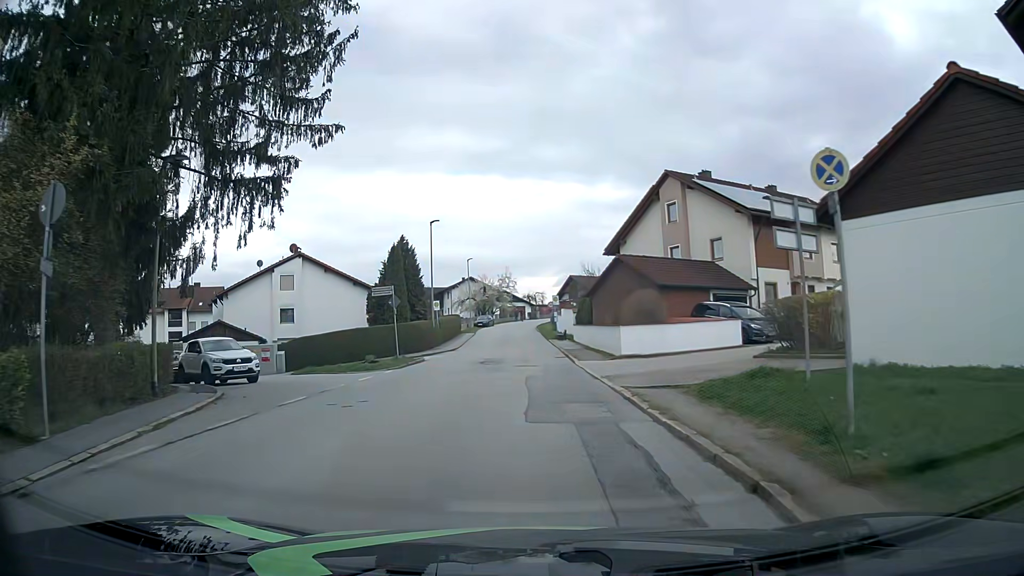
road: unclassified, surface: asphalt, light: Day
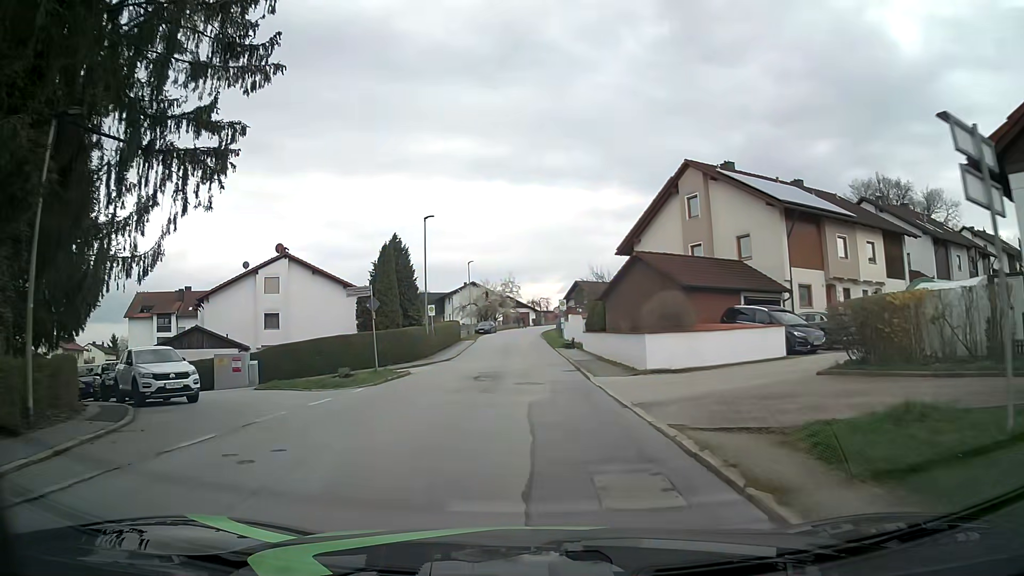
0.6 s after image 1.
(0.0, +4.4) m; 0°
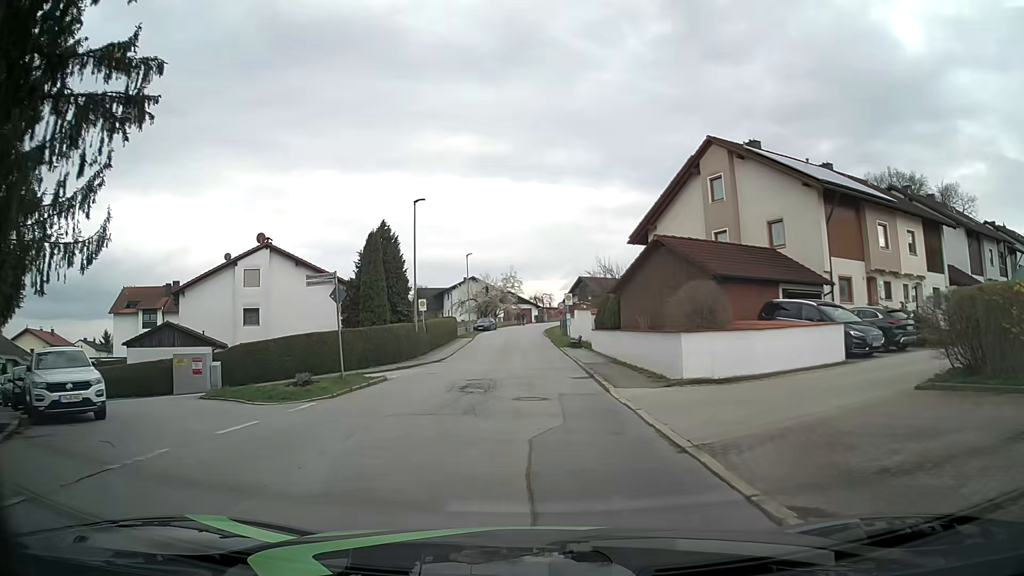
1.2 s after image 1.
(0.0, +4.4) m; -1°
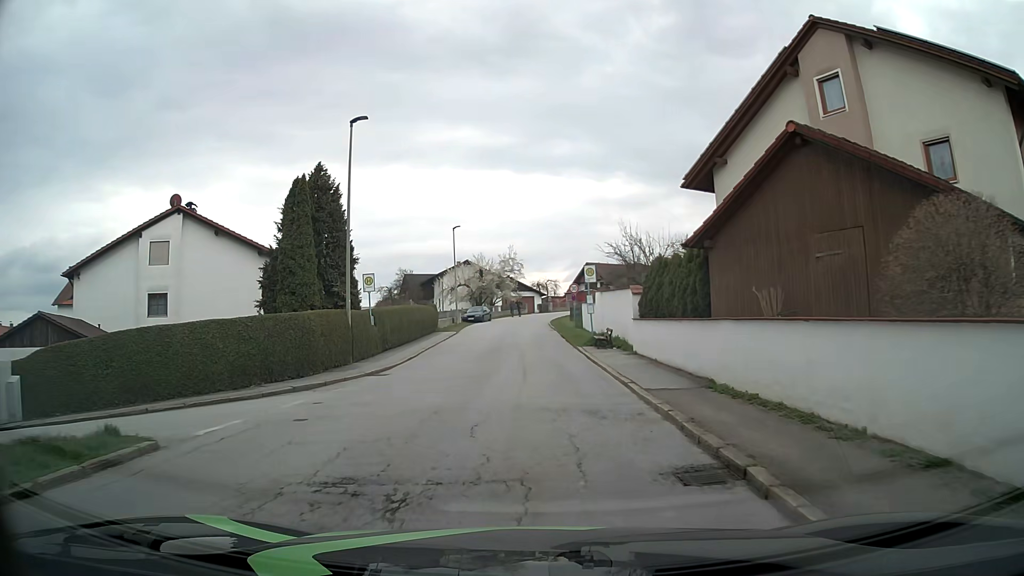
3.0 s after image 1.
(+0.1, +13.5) m; 0°
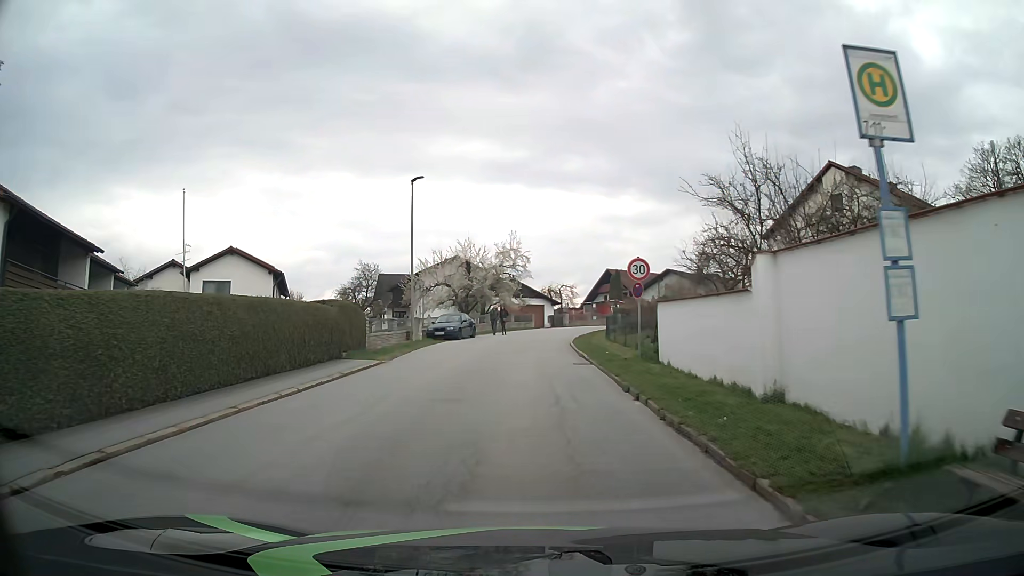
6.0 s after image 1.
(0.0, +22.4) m; -1°
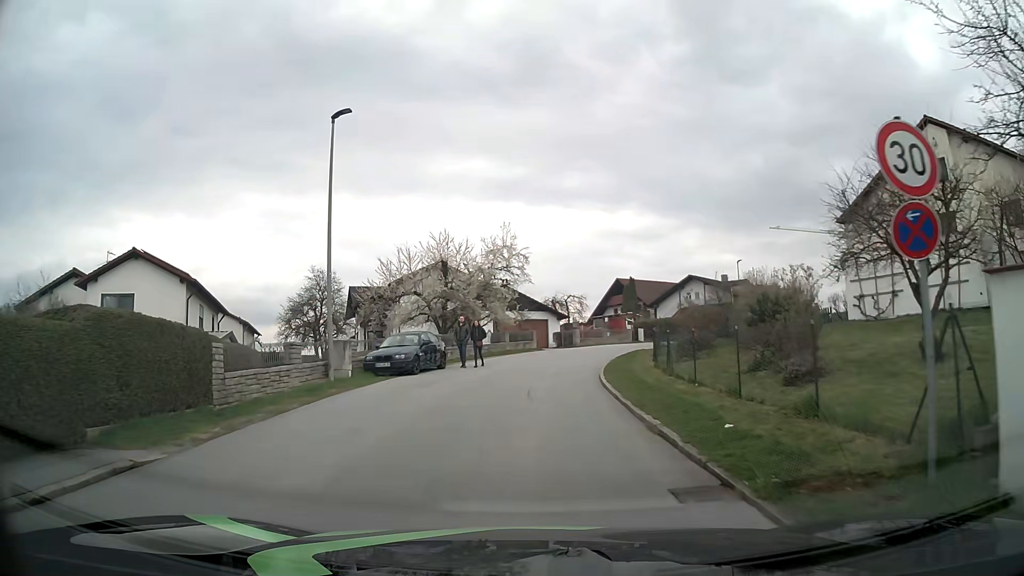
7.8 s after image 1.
(+0.2, +13.2) m; +1°
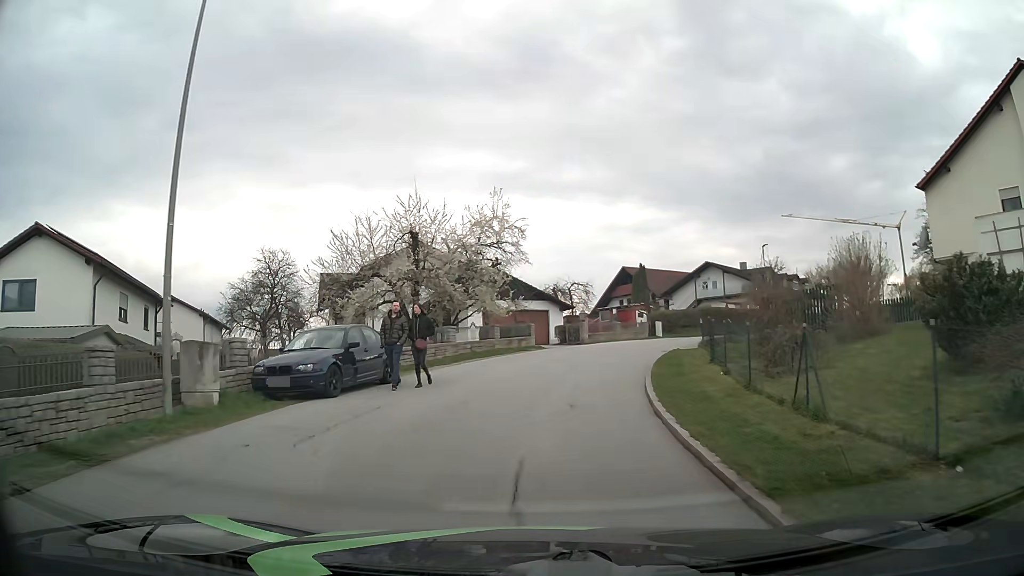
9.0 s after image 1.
(0.0, +8.8) m; +1°
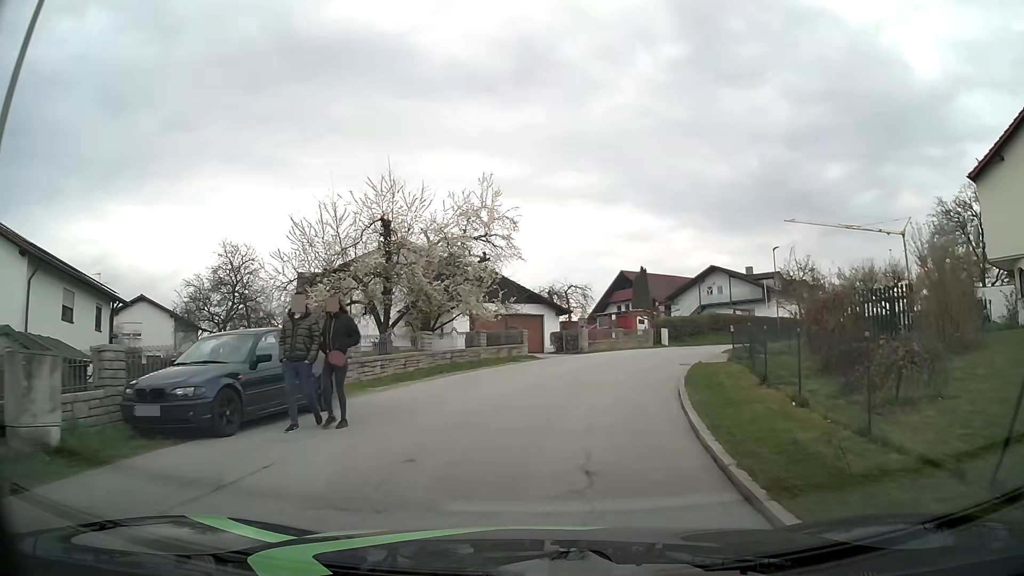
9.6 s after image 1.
(0.0, +4.4) m; 0°
(0, +10) (+2, +20) (+5, +29) (+10, +38) (+17, +45) (+24, +52) (+32, +58) (+40, +65) (+45, +73) (+49, +83) m
